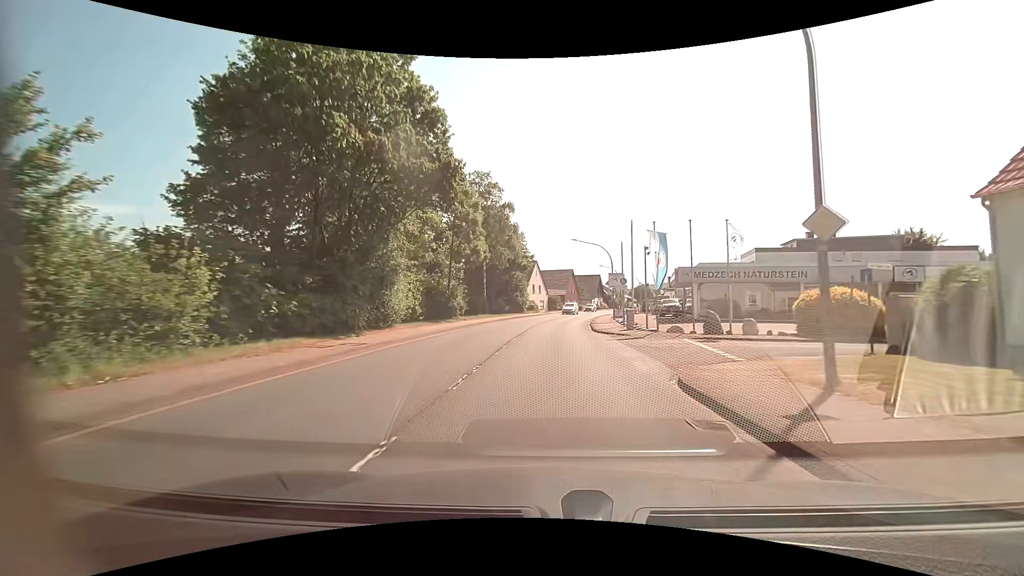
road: primary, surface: asphalt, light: Day
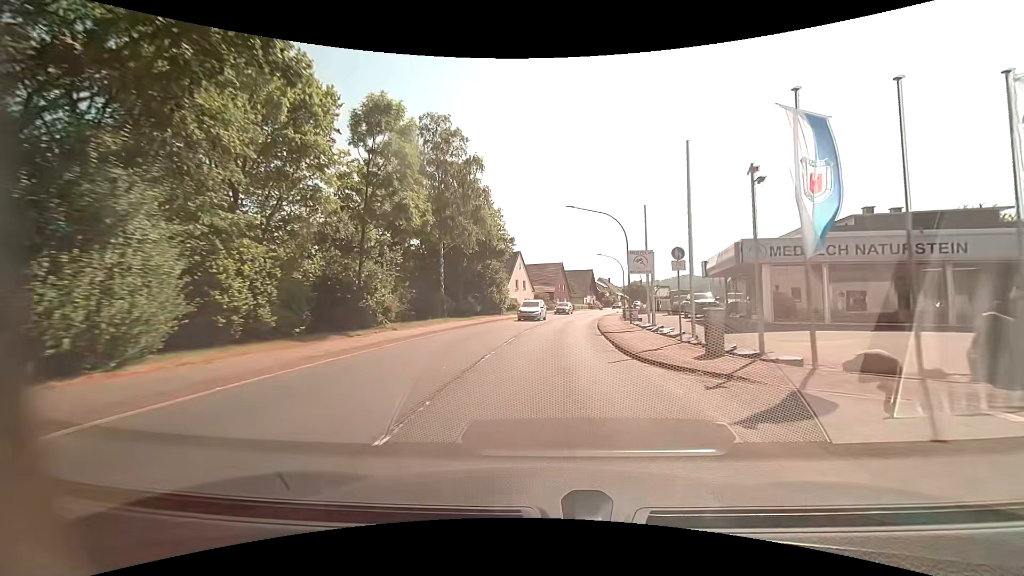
(+0.3, +15.5) m; +2°
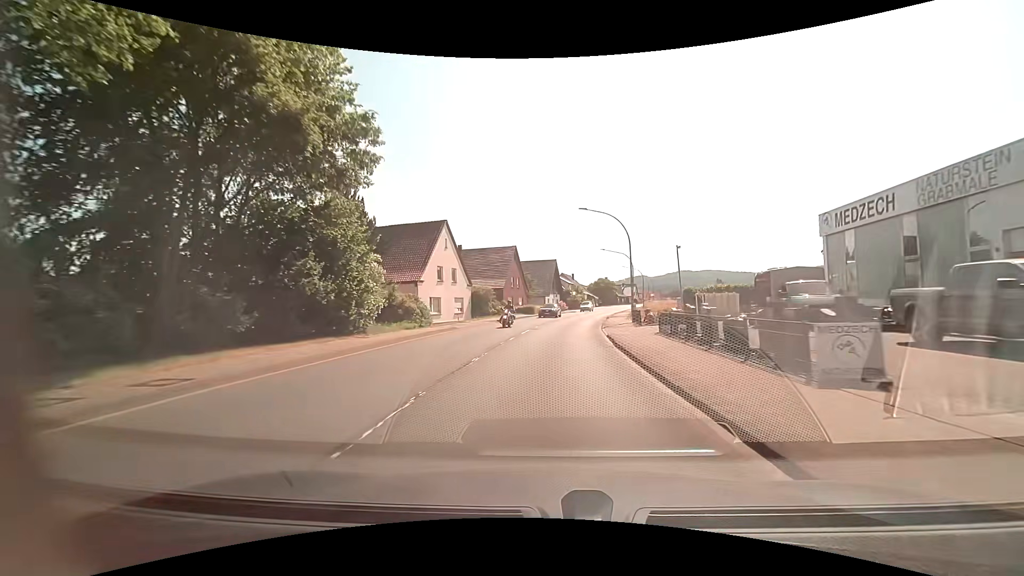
(+1.0, +30.6) m; +4°
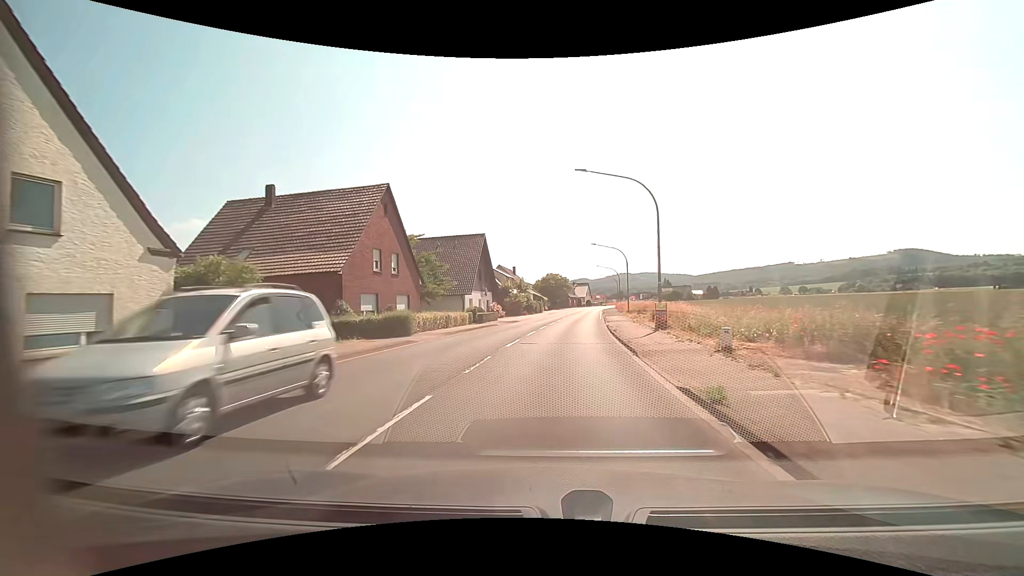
(+2.3, +36.5) m; +7°
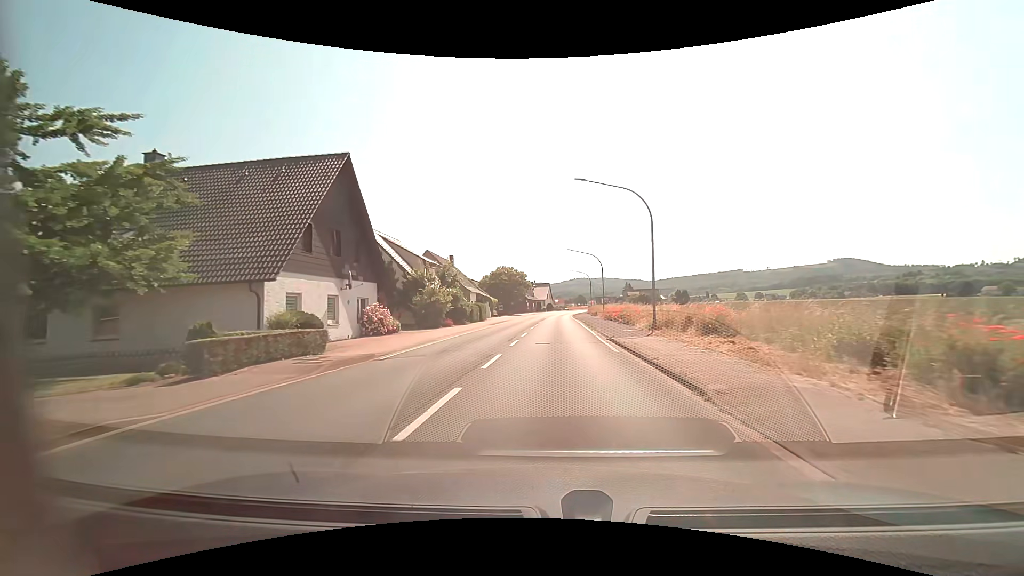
(+1.1, +29.3) m; +4°
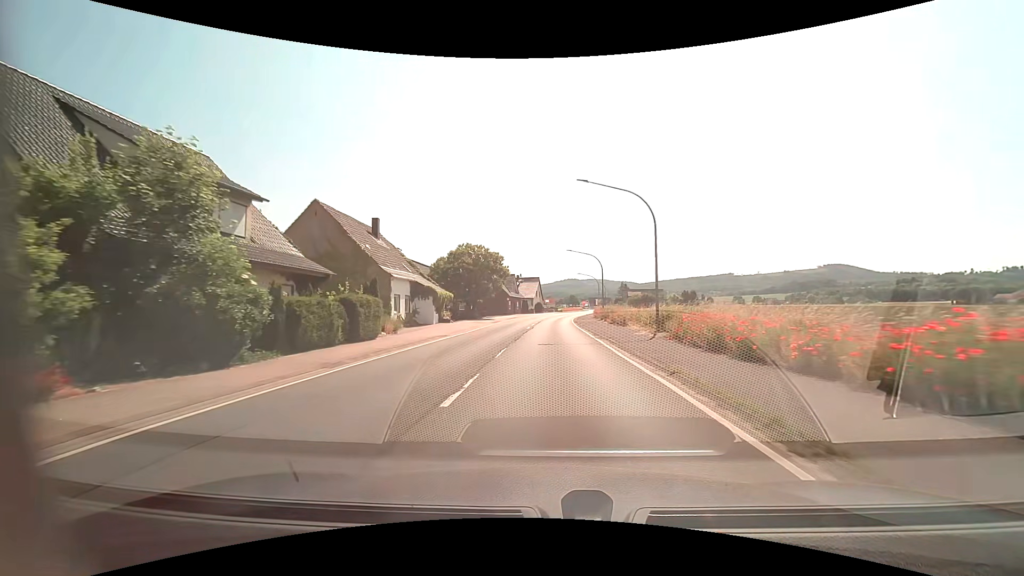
(+0.5, +30.4) m; +1°
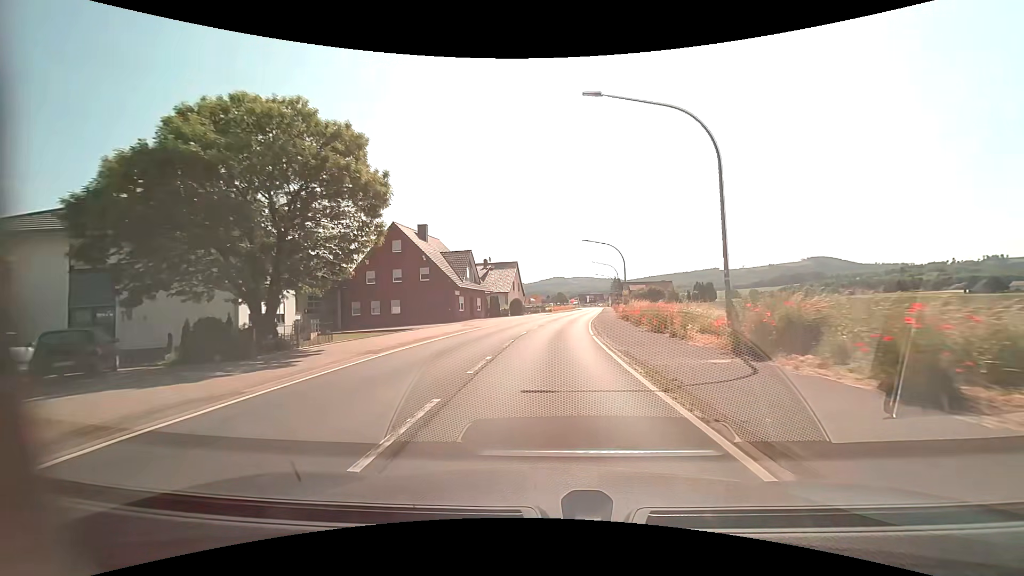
(+0.5, +39.6) m; +2°
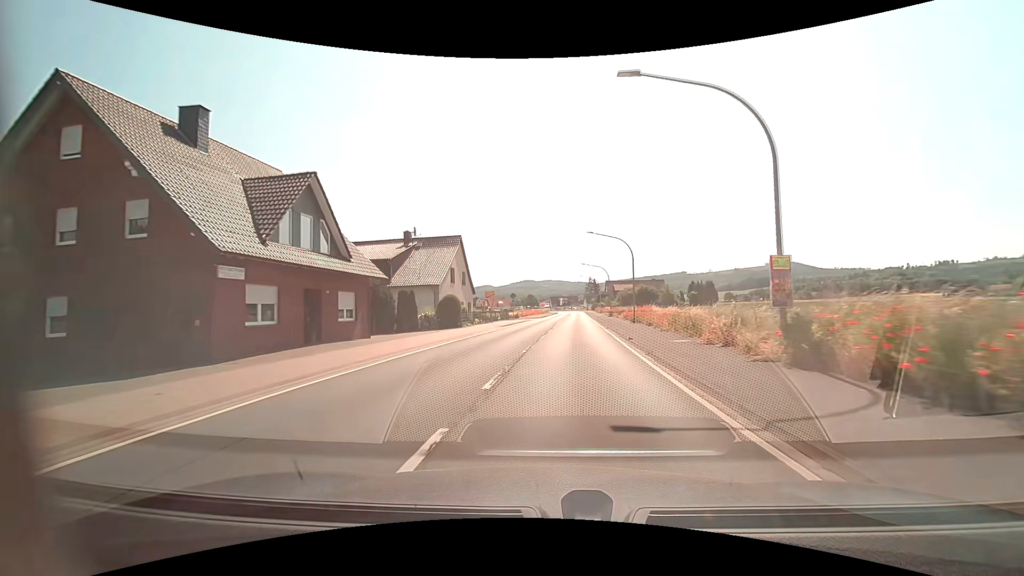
(+0.6, +32.3) m; +3°
(0, +10) (+1, +20) (+1, +30) (+2, +40) (+3, +50) (+4, +60) (+5, +70) (+5, +80) (+6, +90) (+6, +100) m
